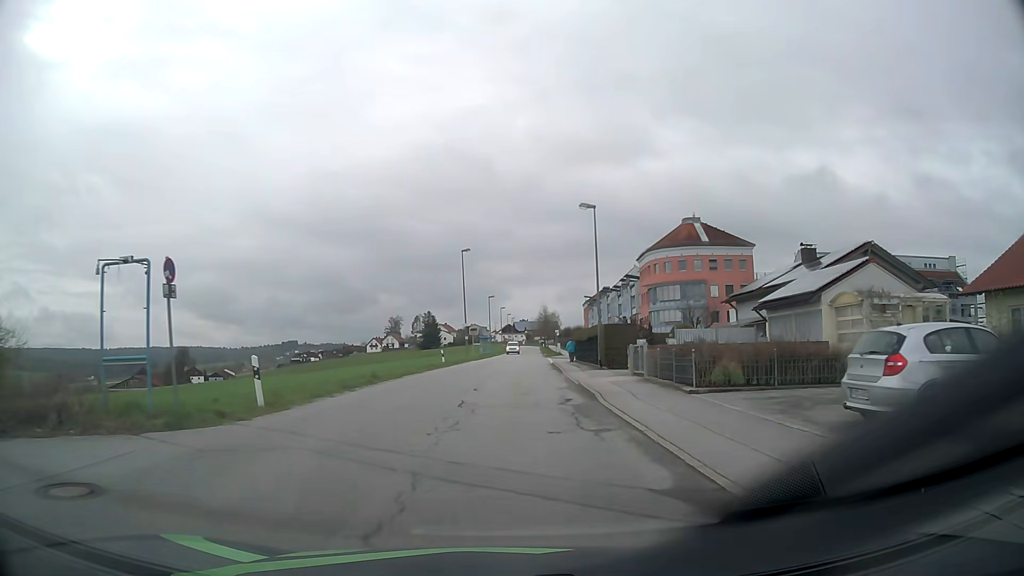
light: Day
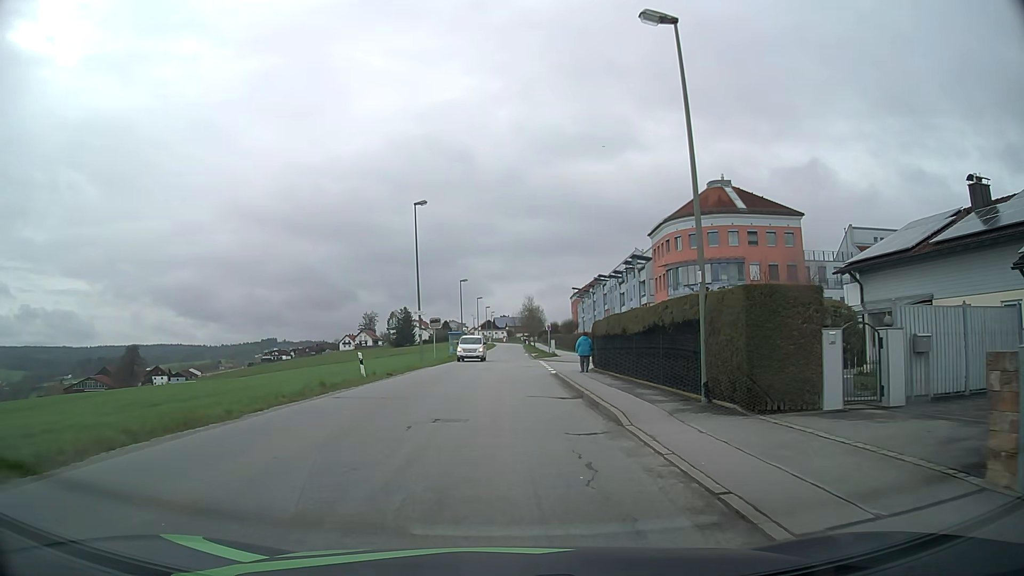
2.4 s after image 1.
(+0.3, +19.9) m; +2°
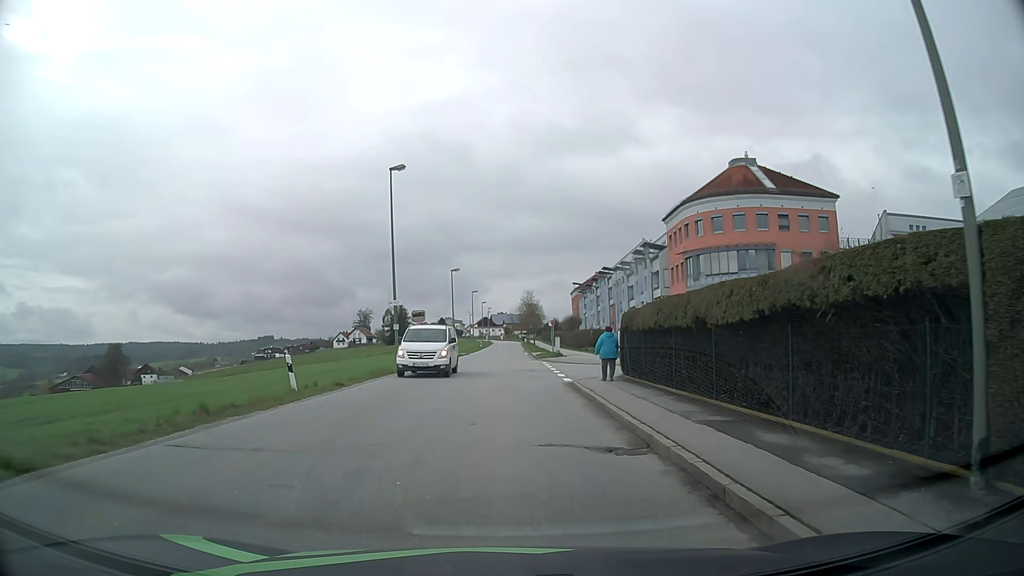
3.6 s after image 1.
(0.0, +8.0) m; 0°
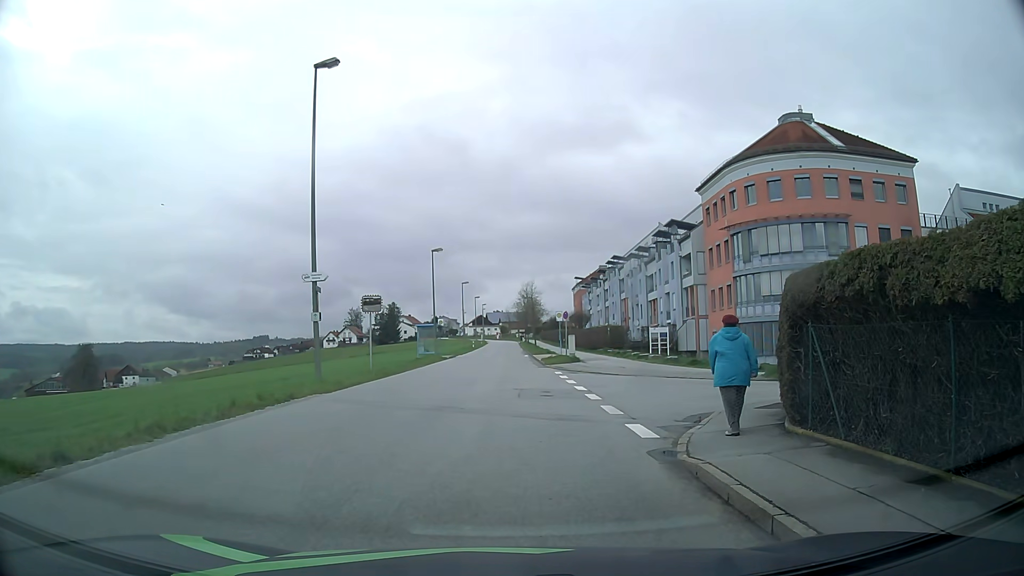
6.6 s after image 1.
(0.0, +13.0) m; +1°
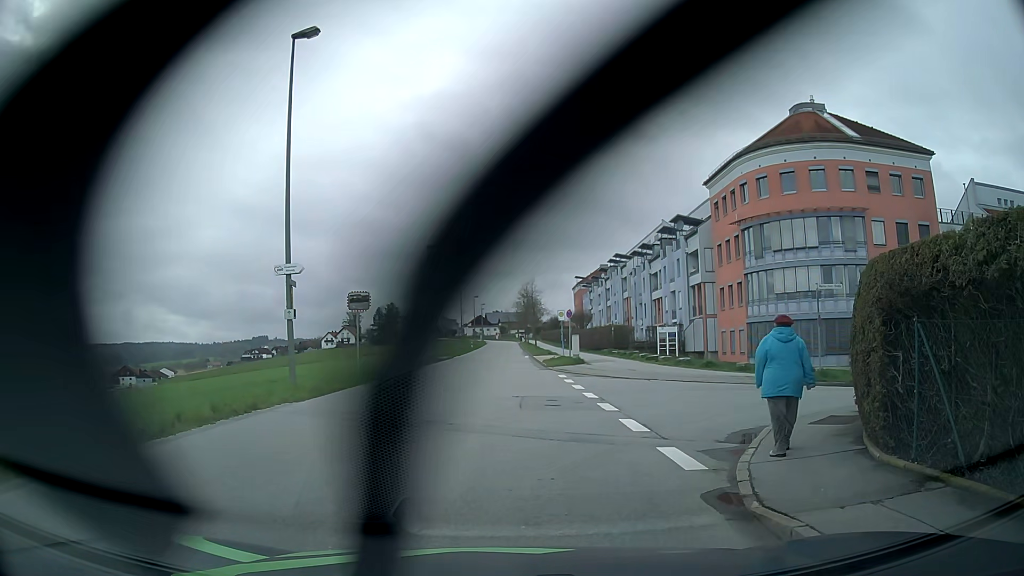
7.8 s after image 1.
(0.0, +2.2) m; -2°
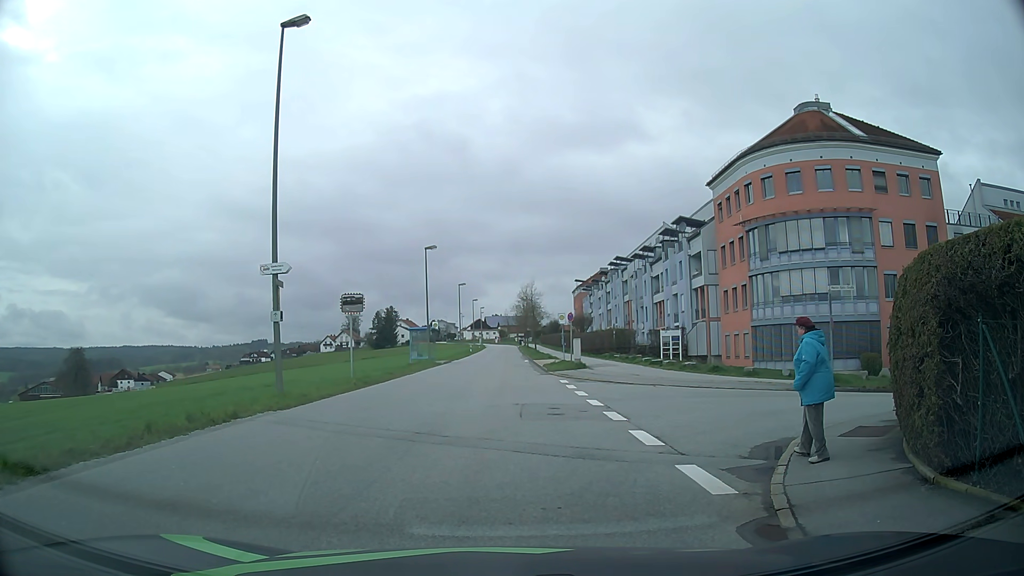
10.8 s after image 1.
(0.0, +1.0) m; 0°
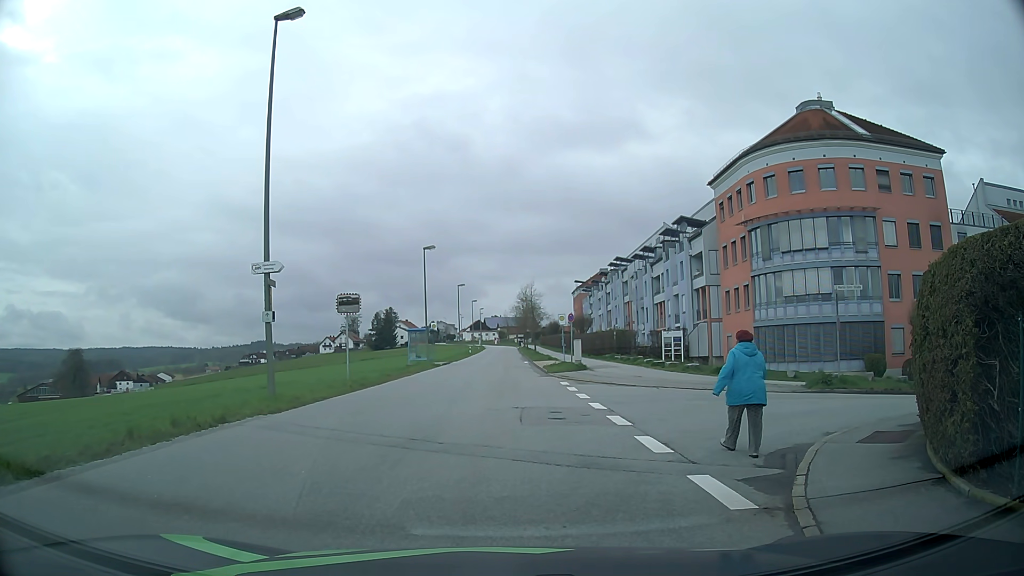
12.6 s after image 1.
(0.0, +0.5) m; 0°
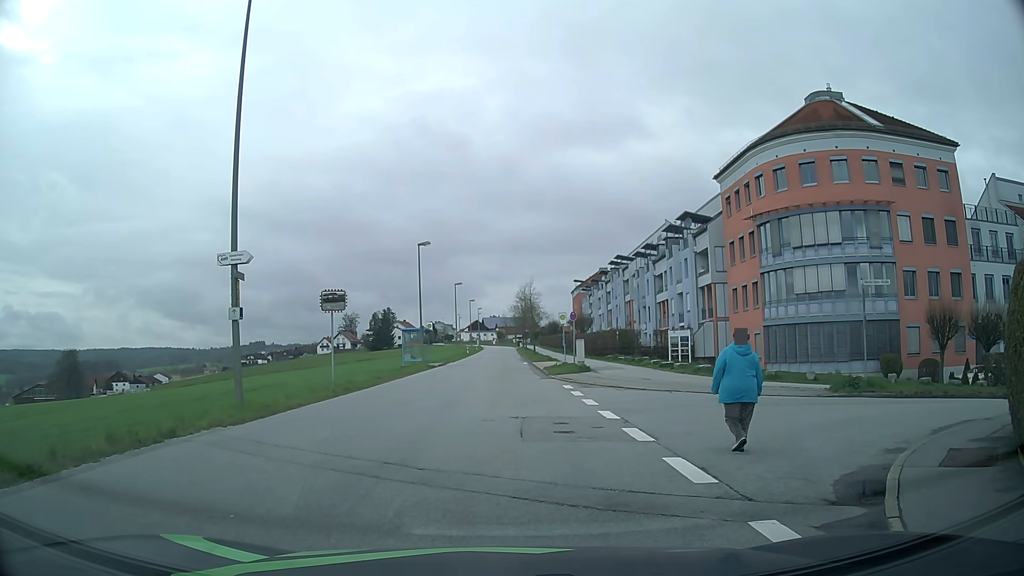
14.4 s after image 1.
(0.0, +2.0) m; +3°
(+2, +9) (+11, +15) (+21, +15) (+31, +16) (+41, +16) (+51, +17) (+61, +18) (+70, +19) (+80, +22) (+89, +27) m
